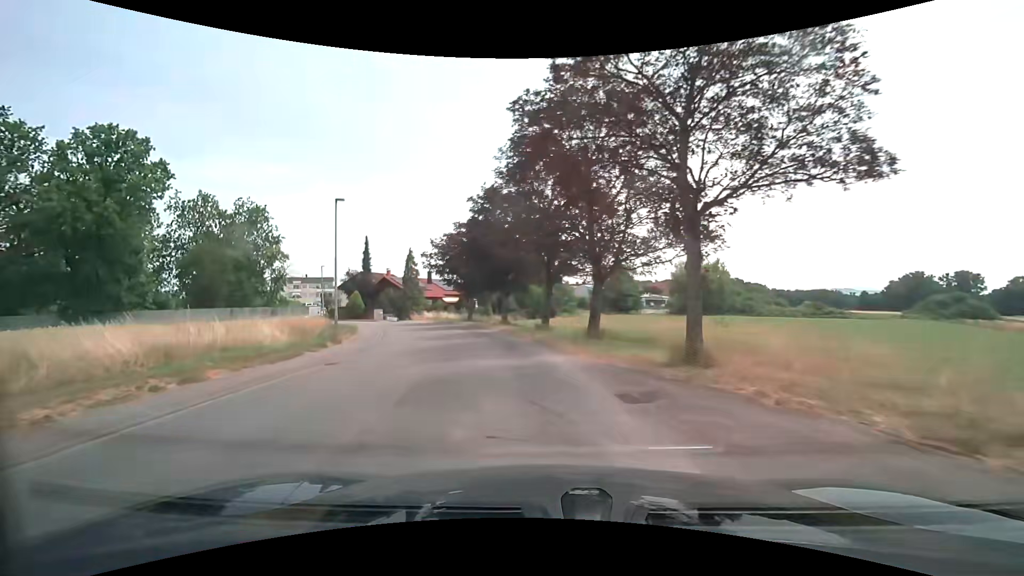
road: unclassified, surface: asphalt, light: Day
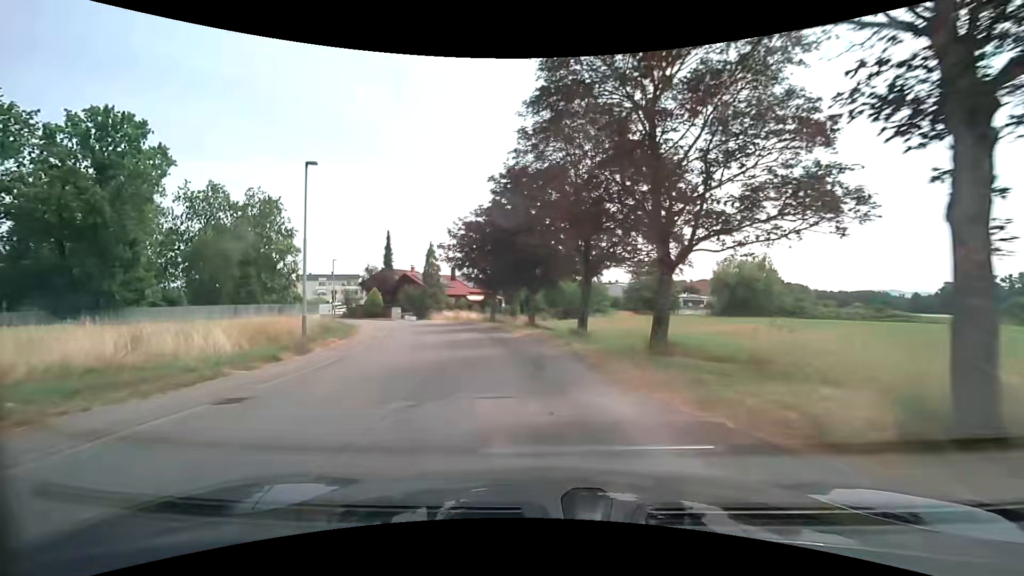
(-0.1, +5.8) m; -3°
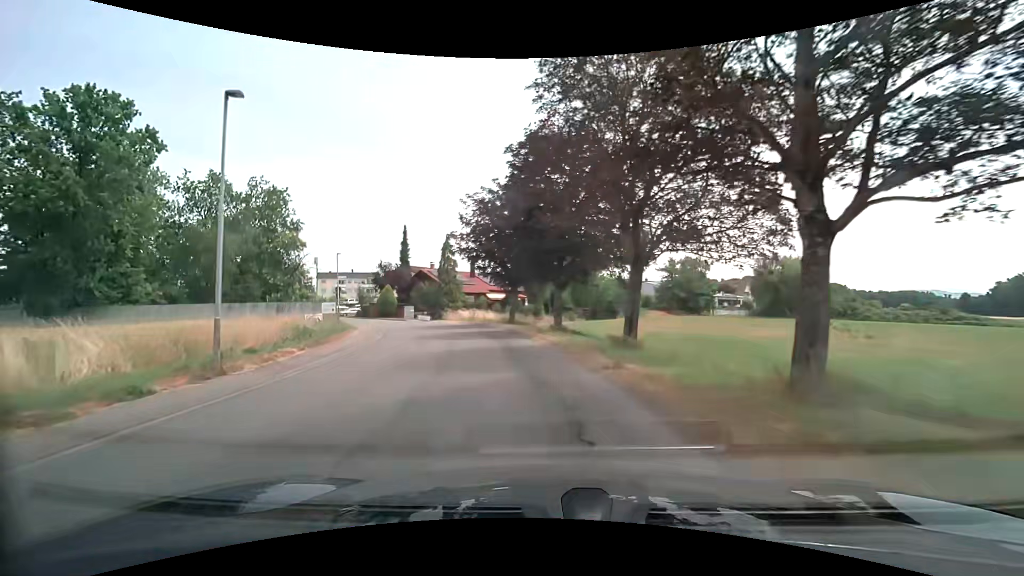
(-0.2, +5.8) m; -4°
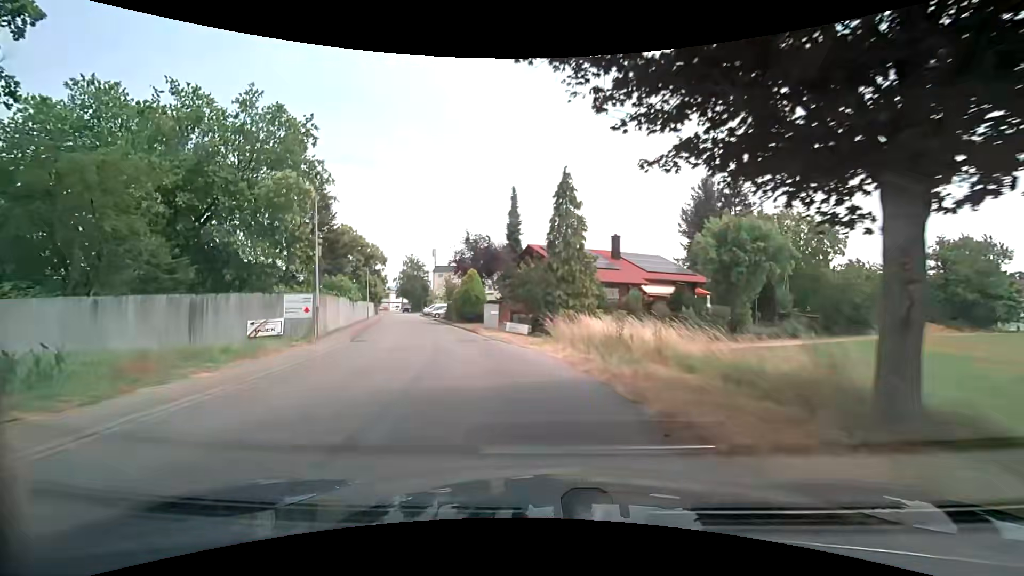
(-3.1, +28.7) m; -15°
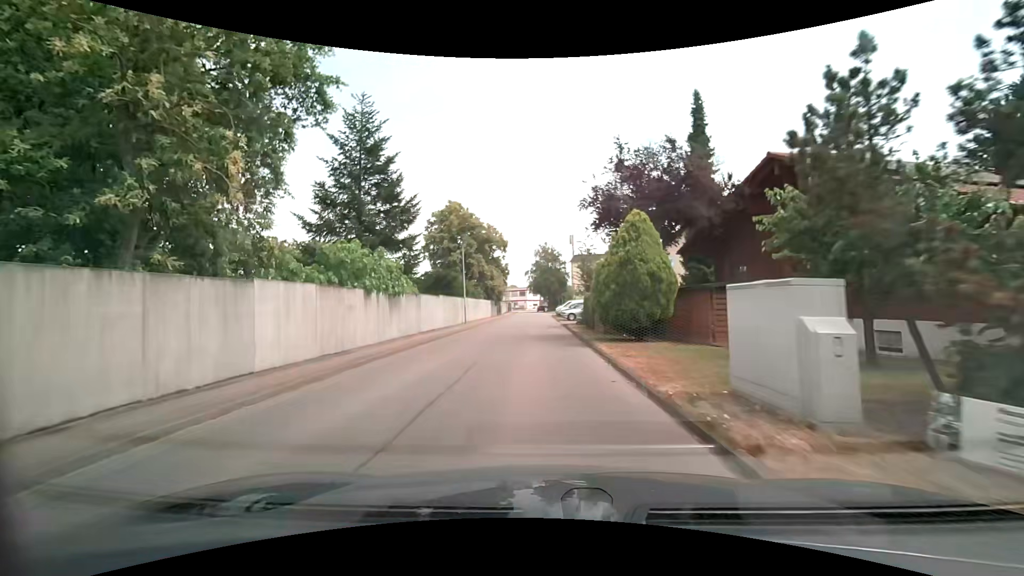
(-3.6, +22.7) m; -17°
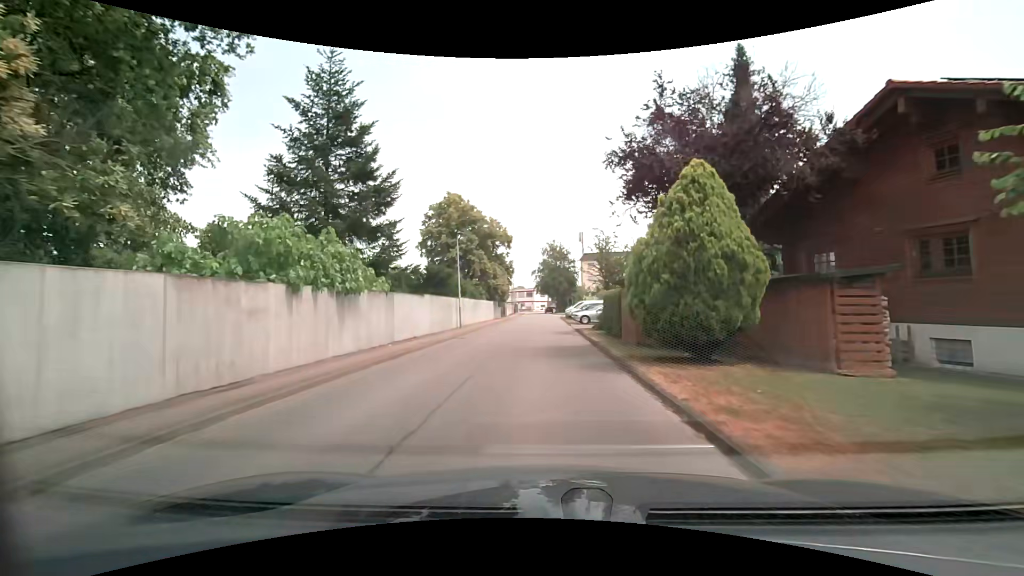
(-0.1, +5.8) m; -2°
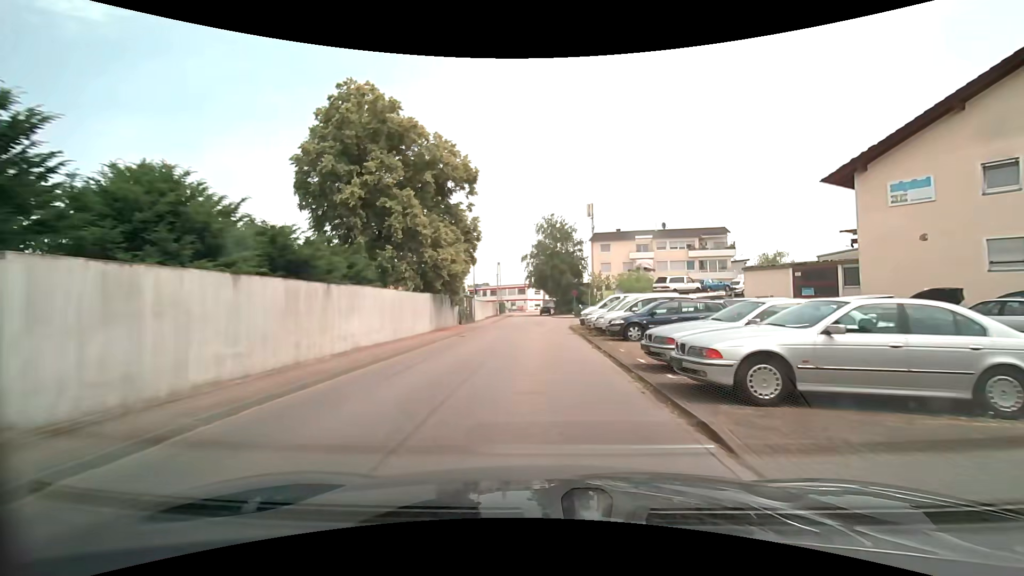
(+0.3, +29.4) m; +1°
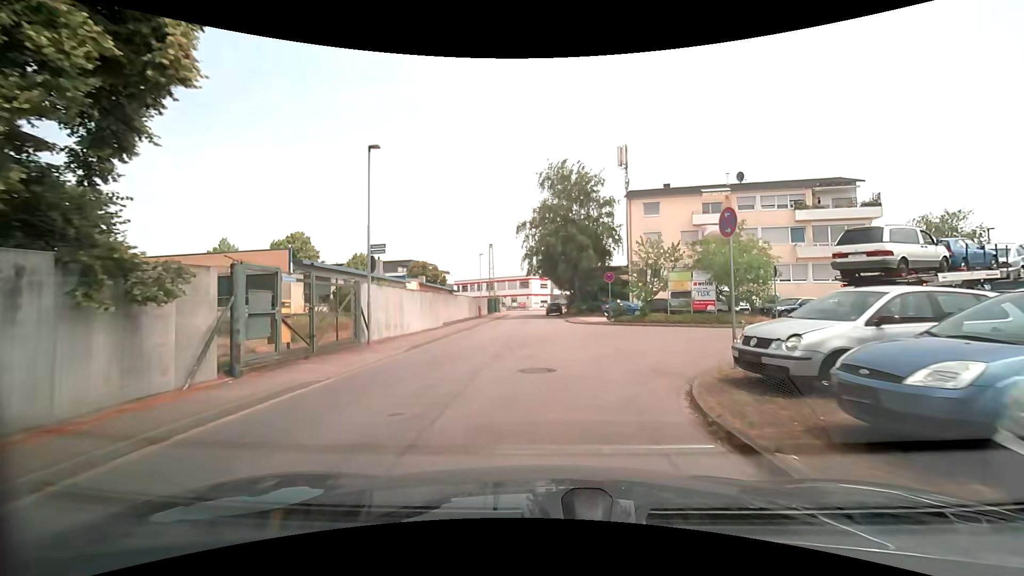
(0.0, +26.1) m; -1°
